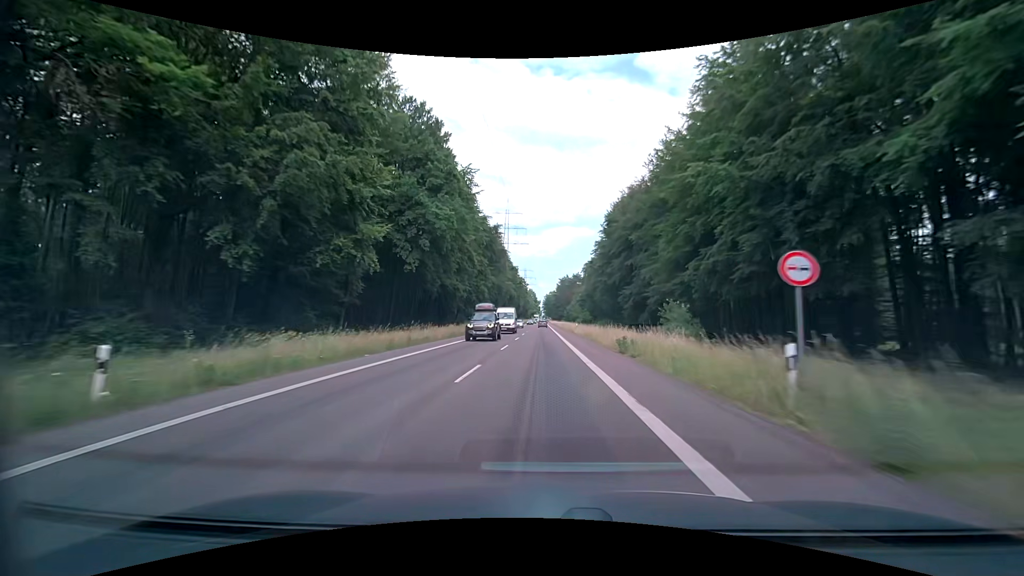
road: secondary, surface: asphalt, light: Day
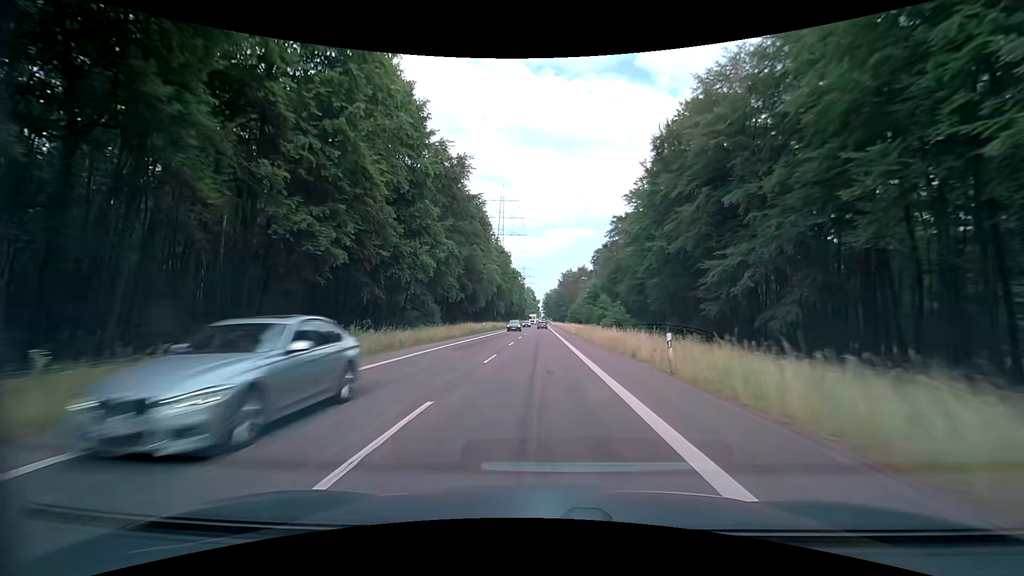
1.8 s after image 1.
(+0.2, +42.0) m; 0°
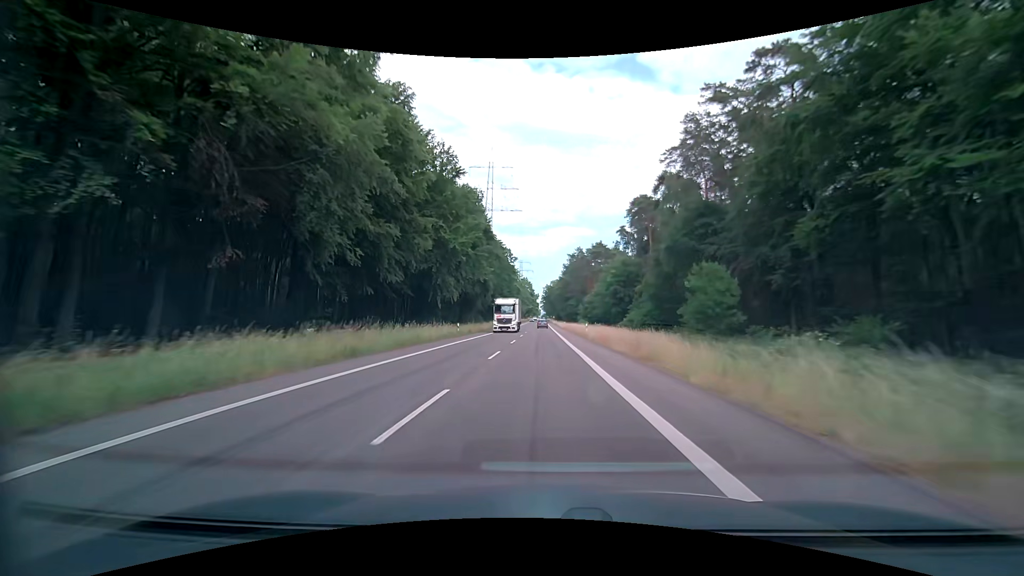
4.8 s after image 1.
(+0.4, +69.0) m; +1°
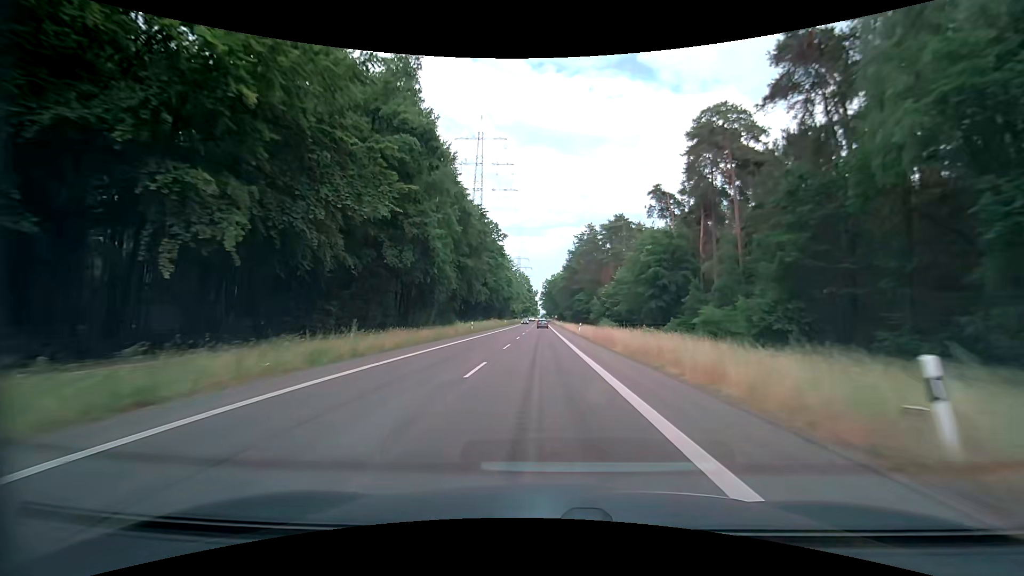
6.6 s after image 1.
(-0.4, +40.9) m; -1°
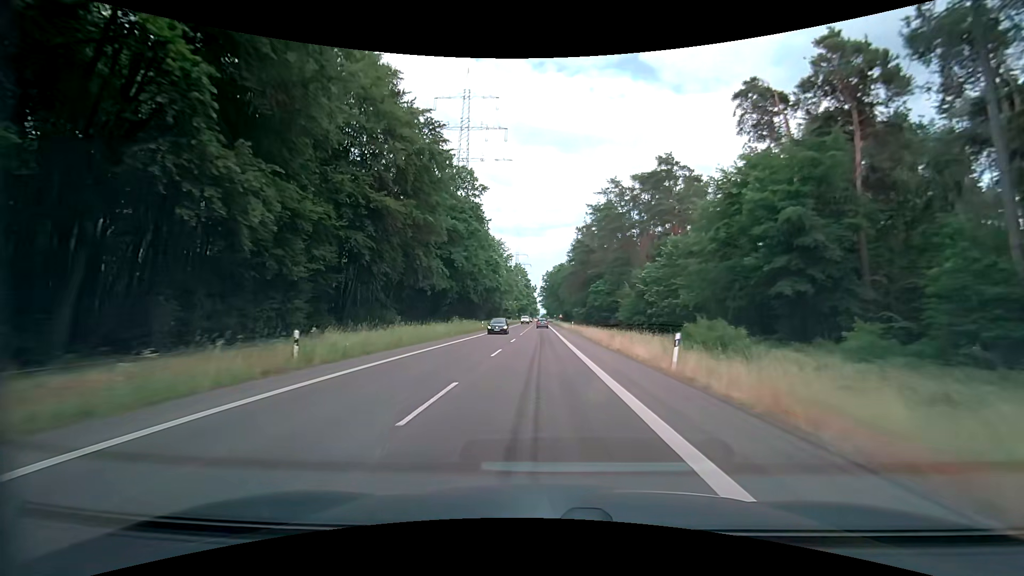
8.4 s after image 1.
(0.0, +40.3) m; 0°
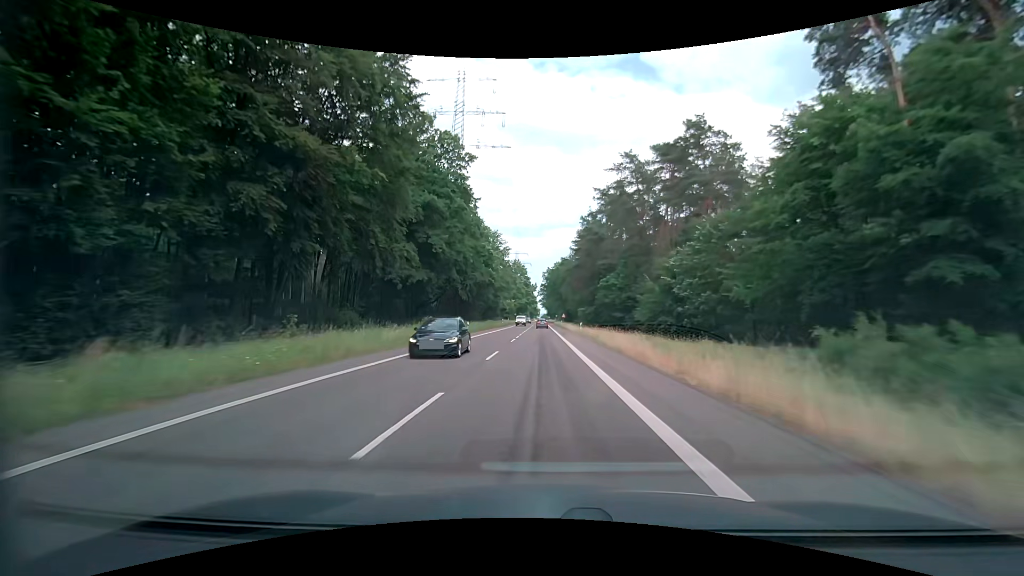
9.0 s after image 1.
(0.0, +13.3) m; 0°
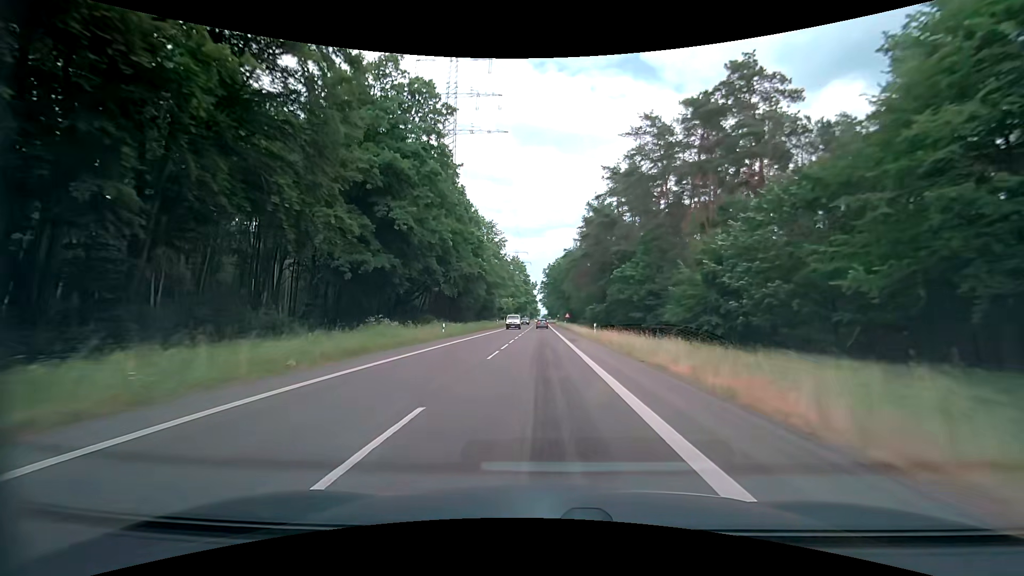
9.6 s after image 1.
(0.0, +13.2) m; 0°
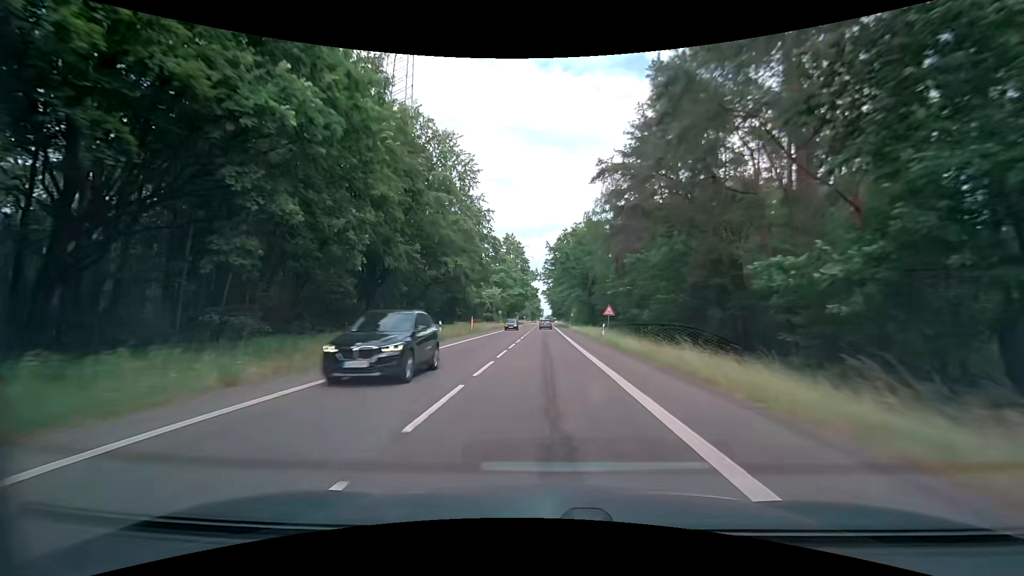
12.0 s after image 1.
(-0.4, +52.0) m; -2°
(0, +10) (0, +20) (+1, +30) (+1, +40) (+1, +50) (+1, +60) (+2, +70) (+2, +80) (+2, +90) (+2, +100) m
